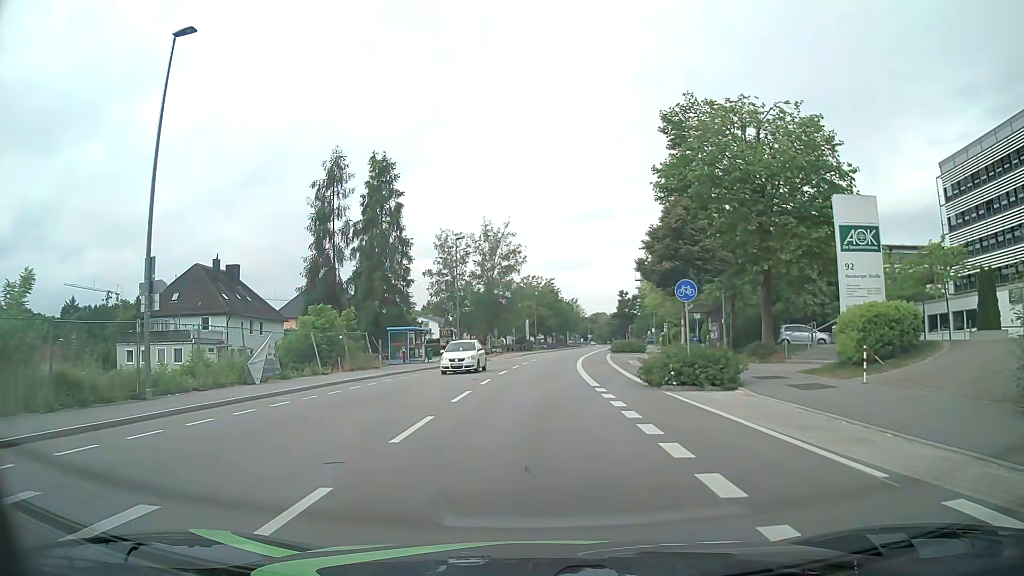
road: tertiary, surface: asphalt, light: Day
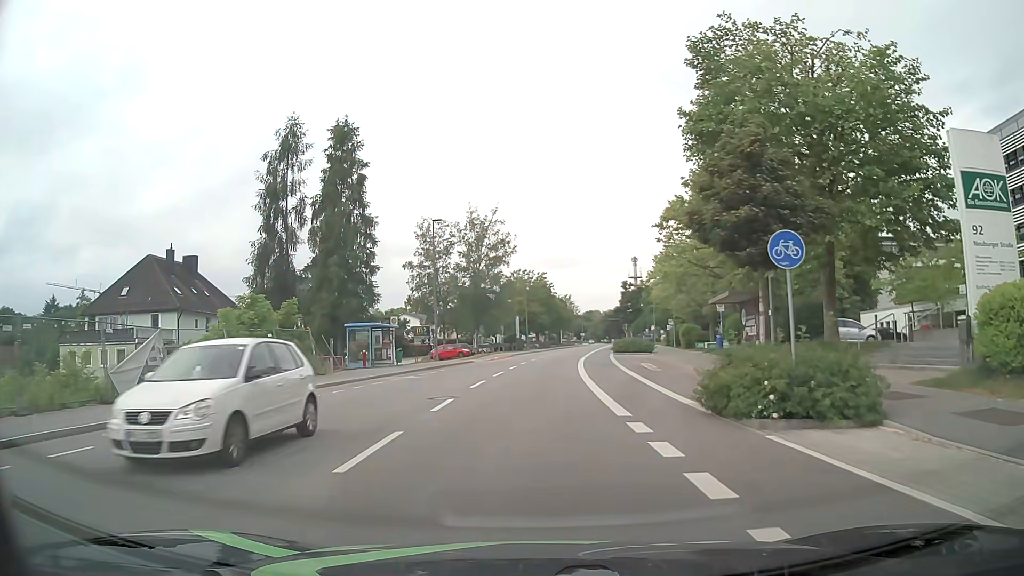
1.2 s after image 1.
(0.0, +8.3) m; 0°
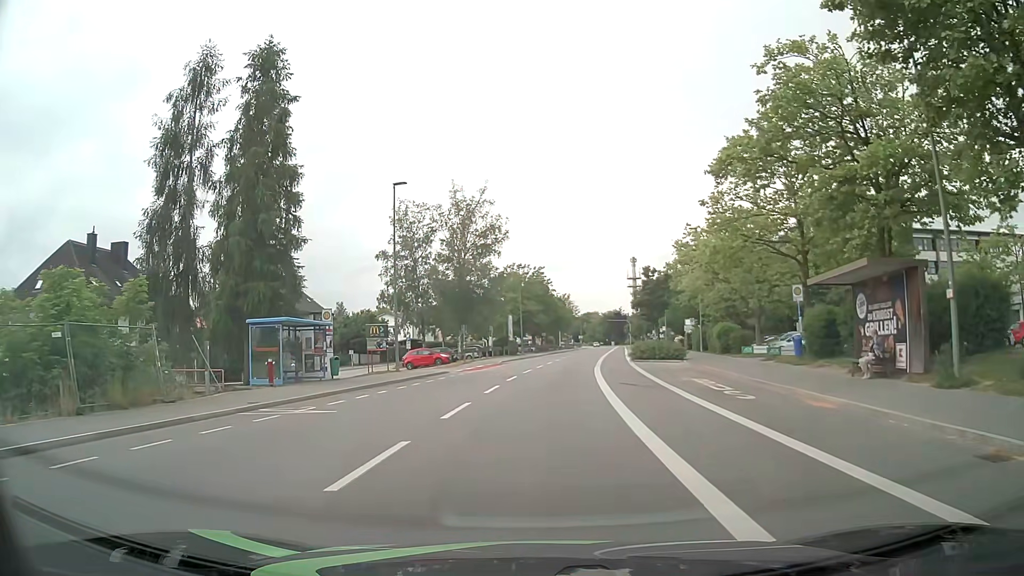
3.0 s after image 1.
(+0.1, +12.6) m; +1°
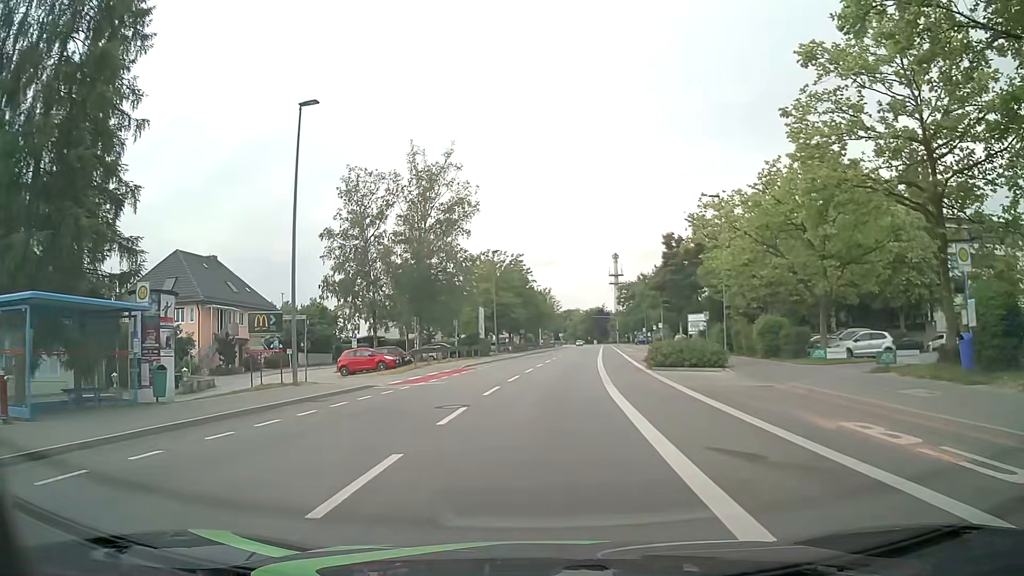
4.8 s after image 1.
(0.0, +12.9) m; +2°
(0, +10) (0, +20) (+1, +30) (+2, +40) (+2, +50) (+3, +60) (+4, +70) (+5, +80) (+6, +90) (+7, +100) m
